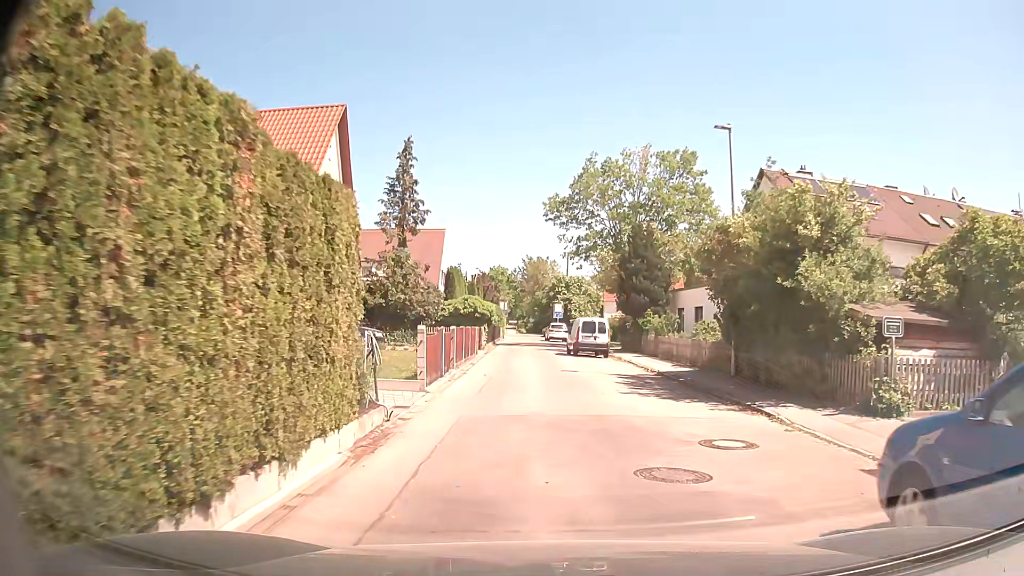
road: residential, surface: asphalt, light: Day
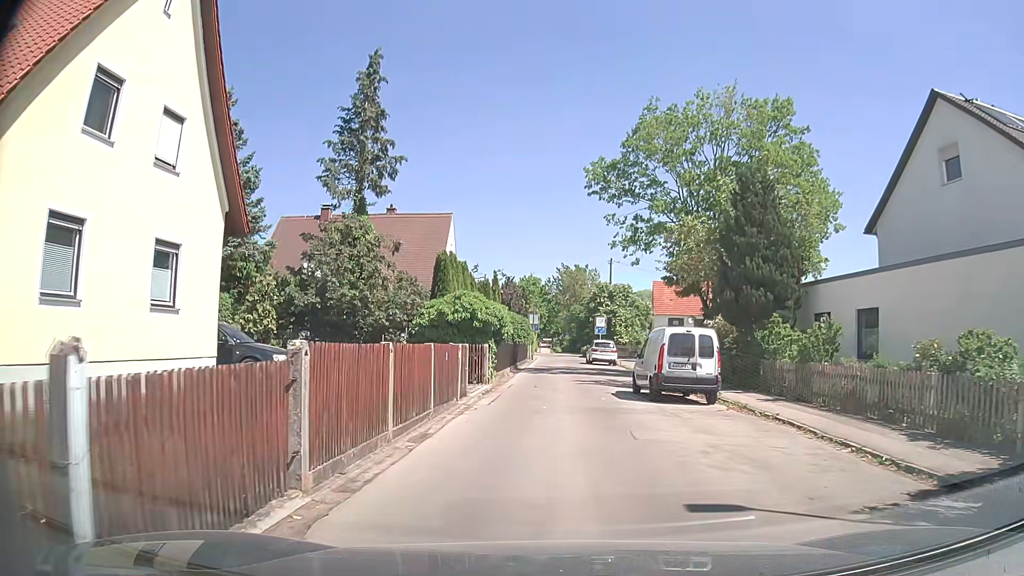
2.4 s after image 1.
(-0.3, +14.9) m; -3°
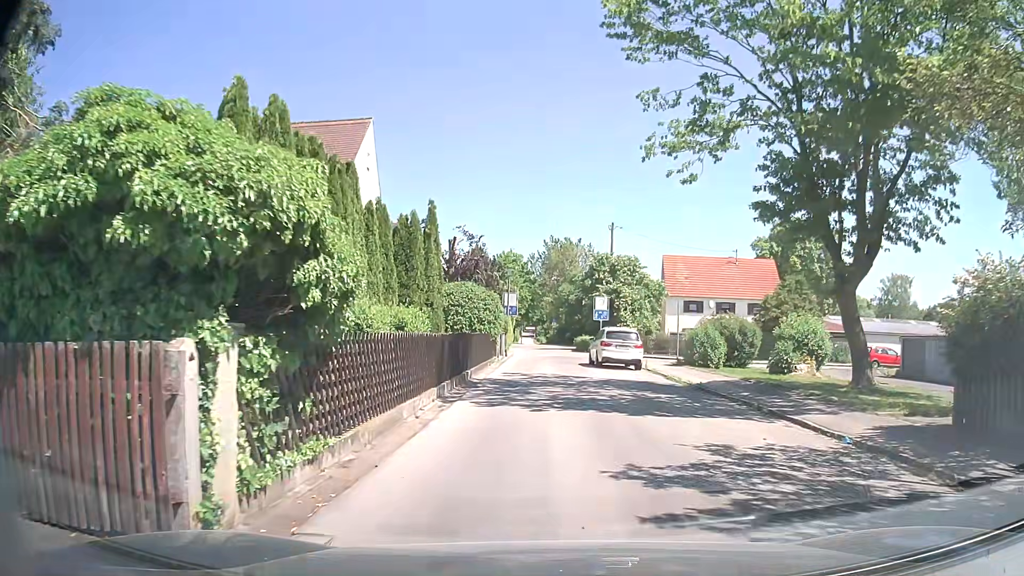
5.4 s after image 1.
(+0.1, +17.5) m; +1°
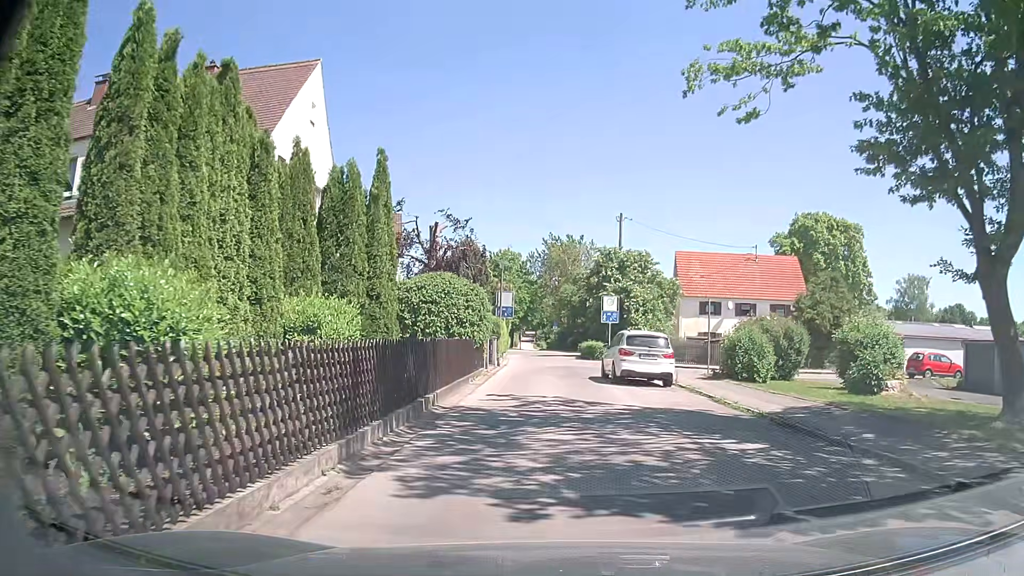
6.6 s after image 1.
(+0.1, +6.5) m; +1°
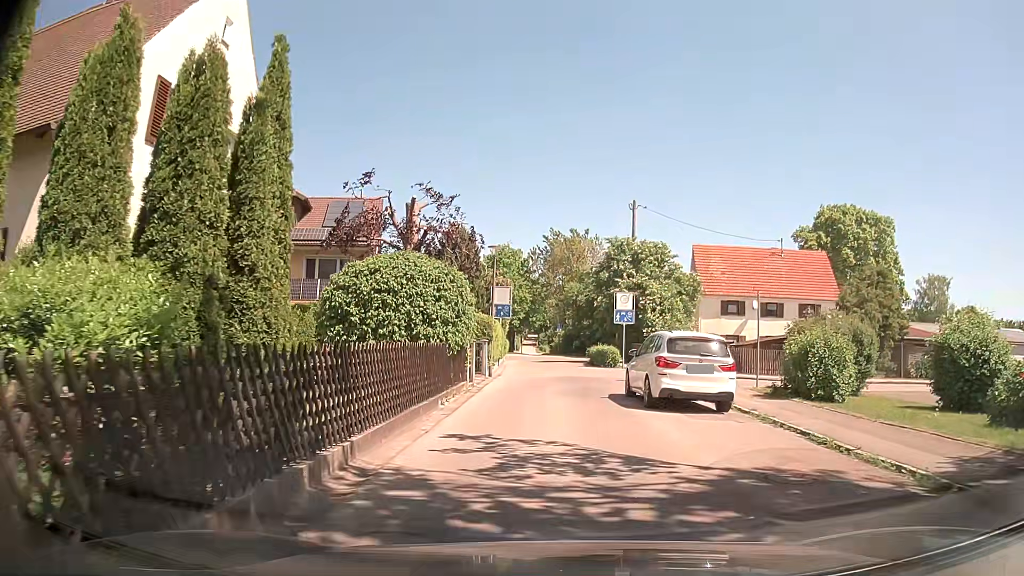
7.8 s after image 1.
(0.0, +6.3) m; 0°
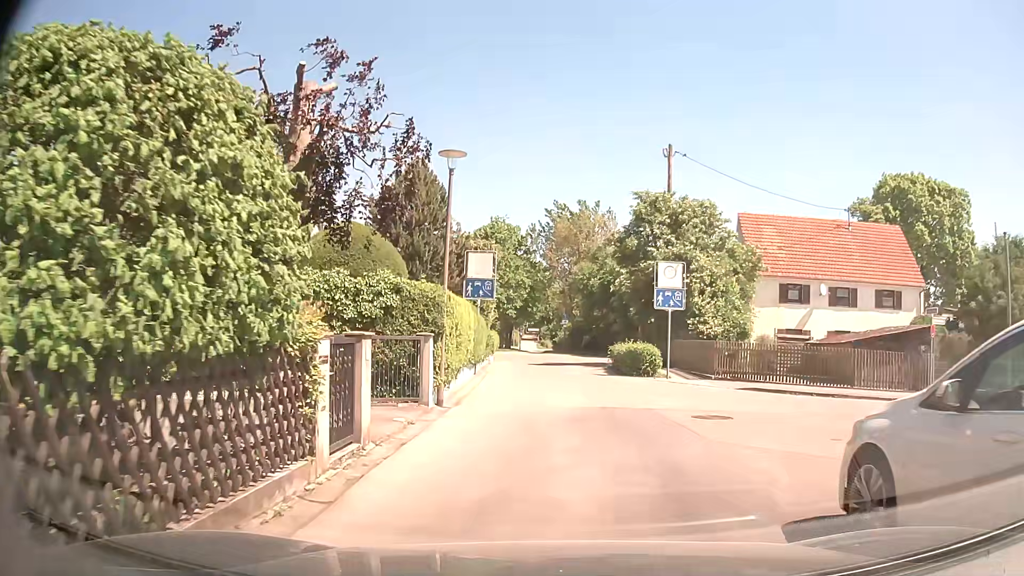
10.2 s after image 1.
(-0.1, +12.7) m; 0°
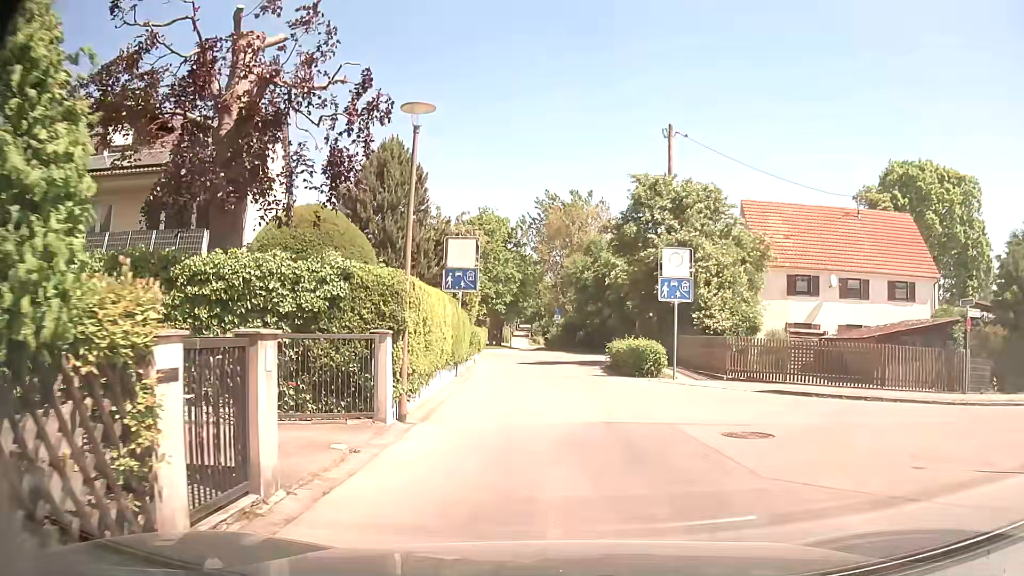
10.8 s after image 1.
(0.0, +2.6) m; +1°
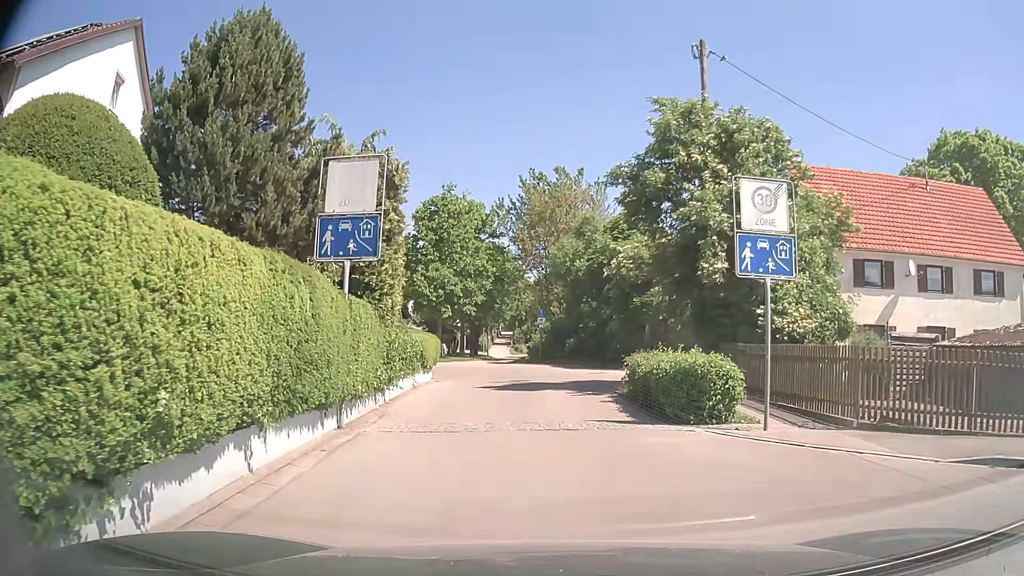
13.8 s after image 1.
(+0.1, +10.2) m; +1°
